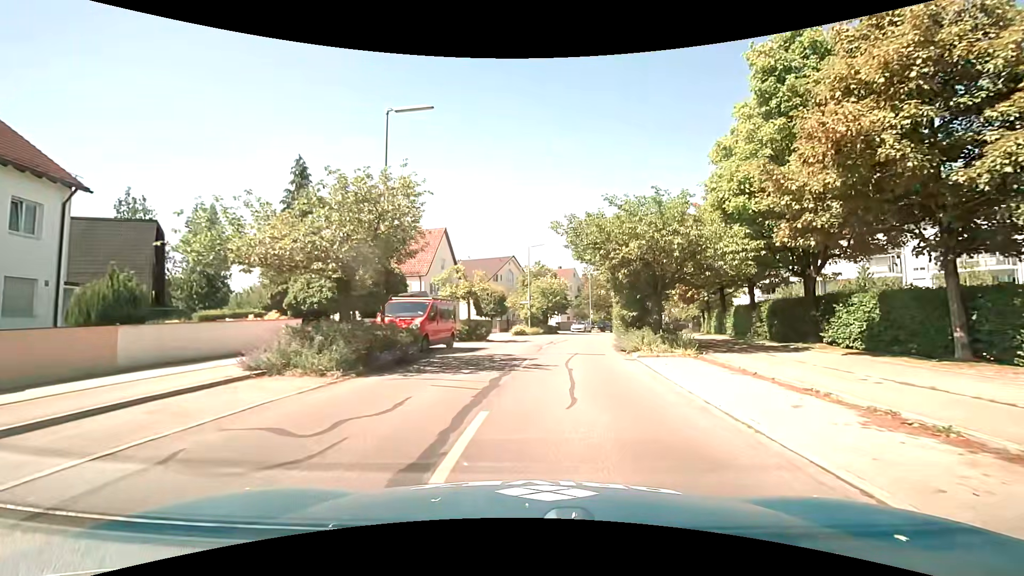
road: tertiary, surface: asphalt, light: Day
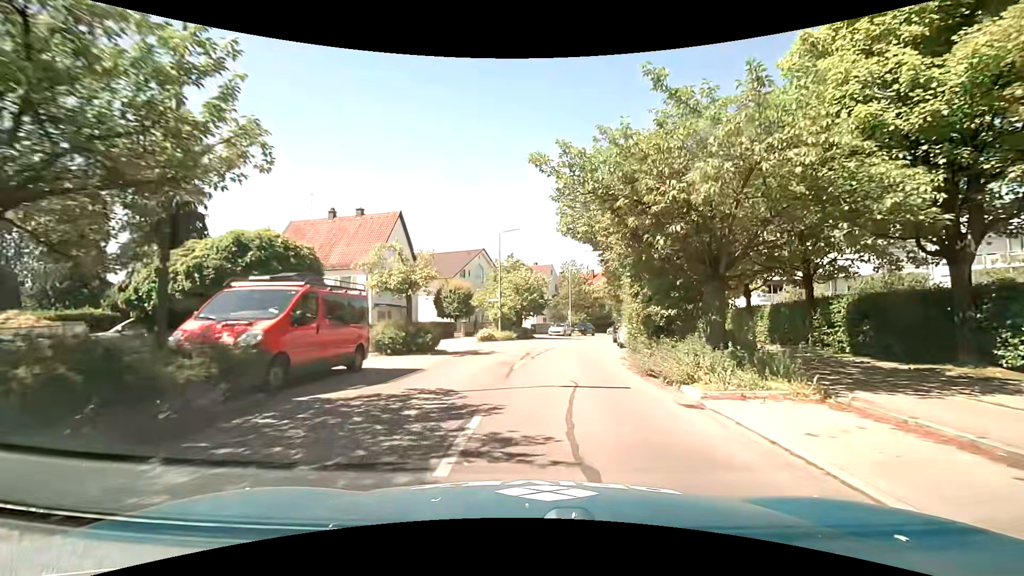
(+0.1, +8.7) m; +3°
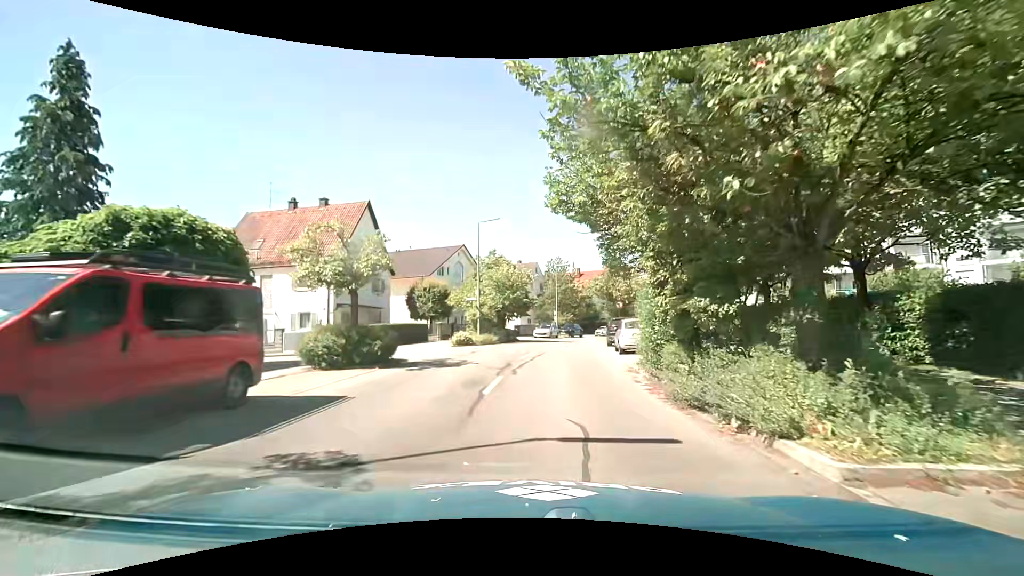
(+0.1, +4.4) m; +2°
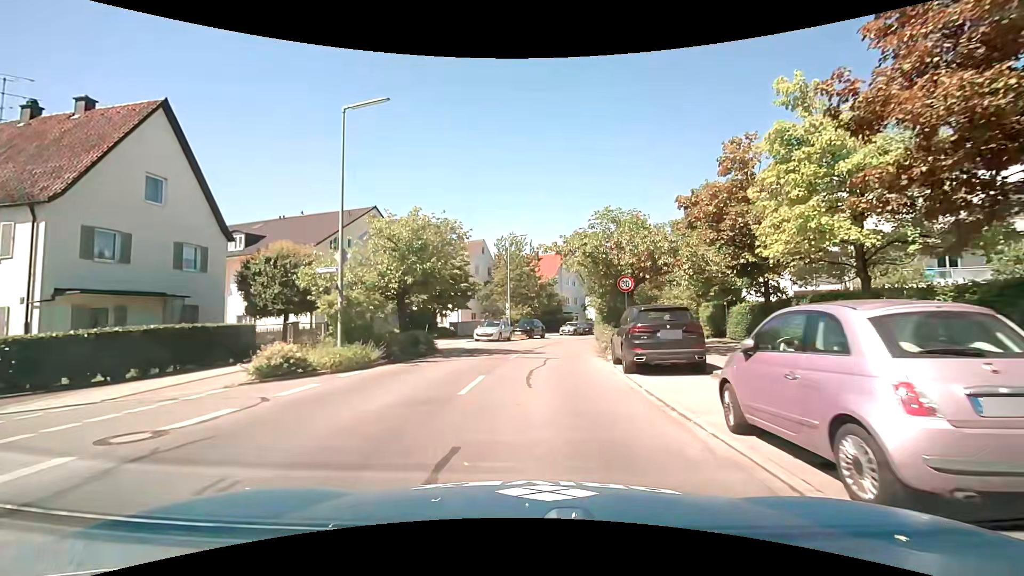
(+0.6, +17.6) m; +5°
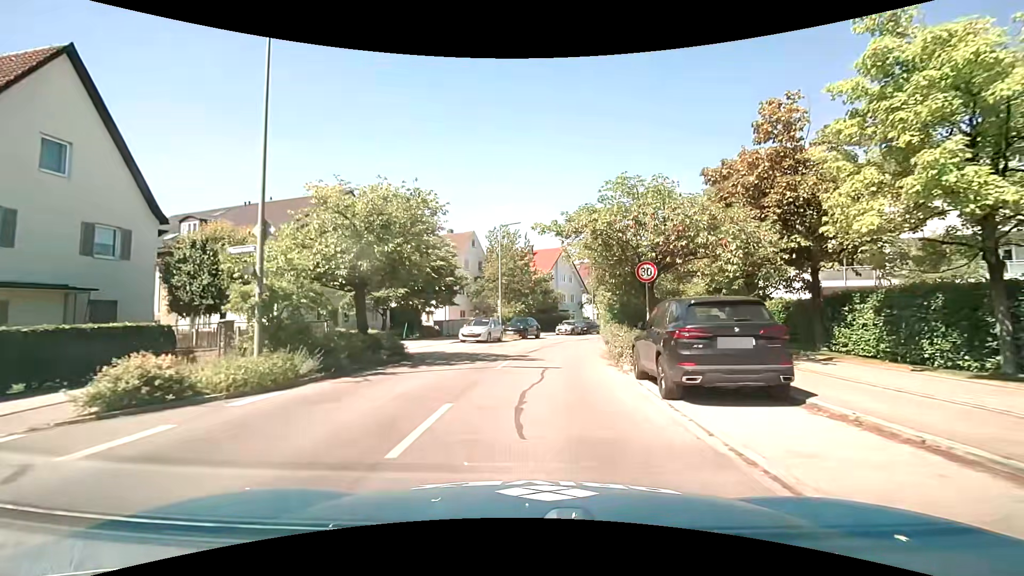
(0.0, +4.3) m; +1°
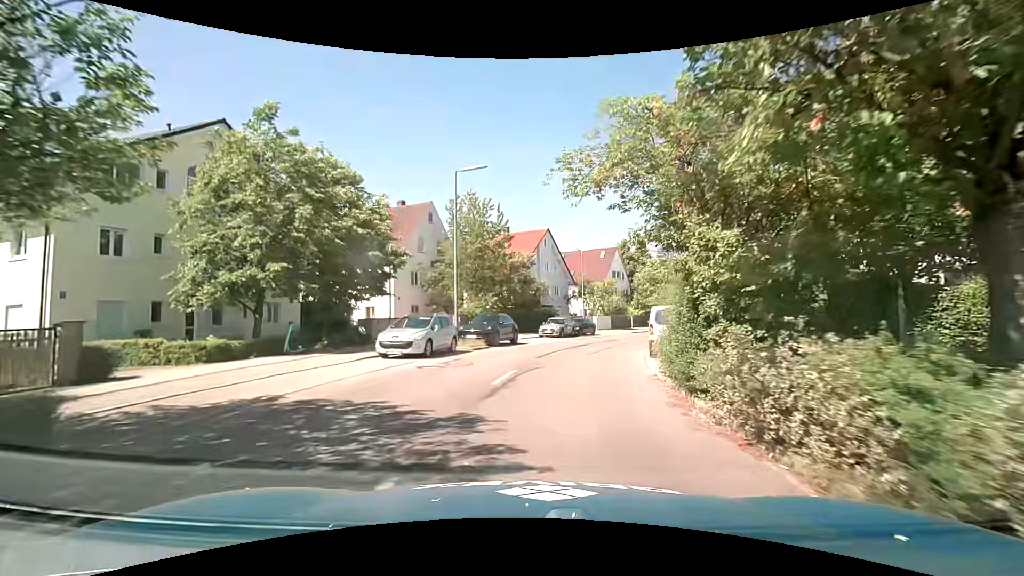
(+0.1, +12.6) m; +1°
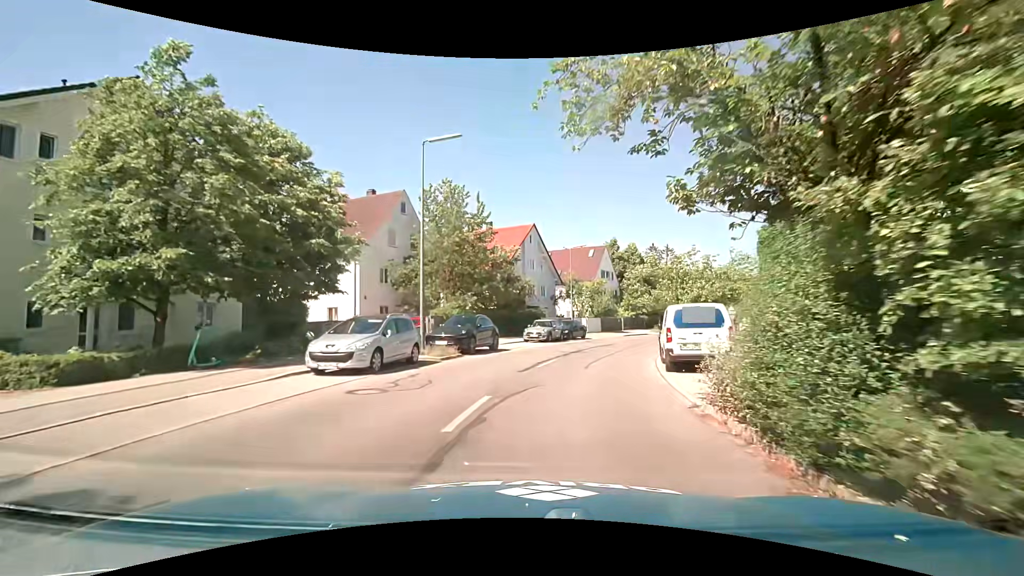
(+0.1, +4.1) m; +2°
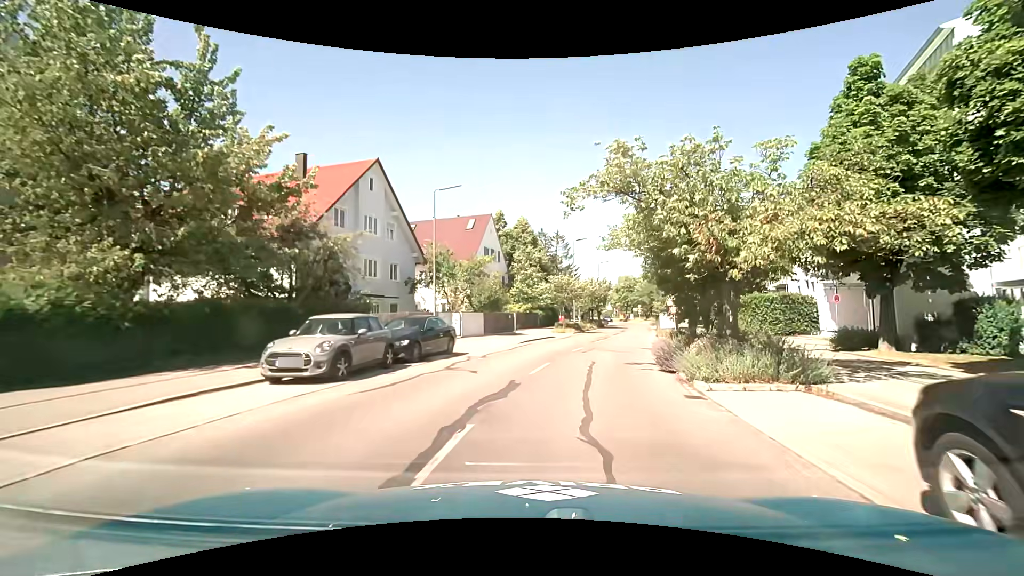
(+2.5, +20.2) m; +14°
(+1, +10) (+2, +20) (+5, +30) (+7, +39) (+10, +49) (+12, +59) (+15, +68) (+17, +78) (+19, +88) (+20, +98) m
